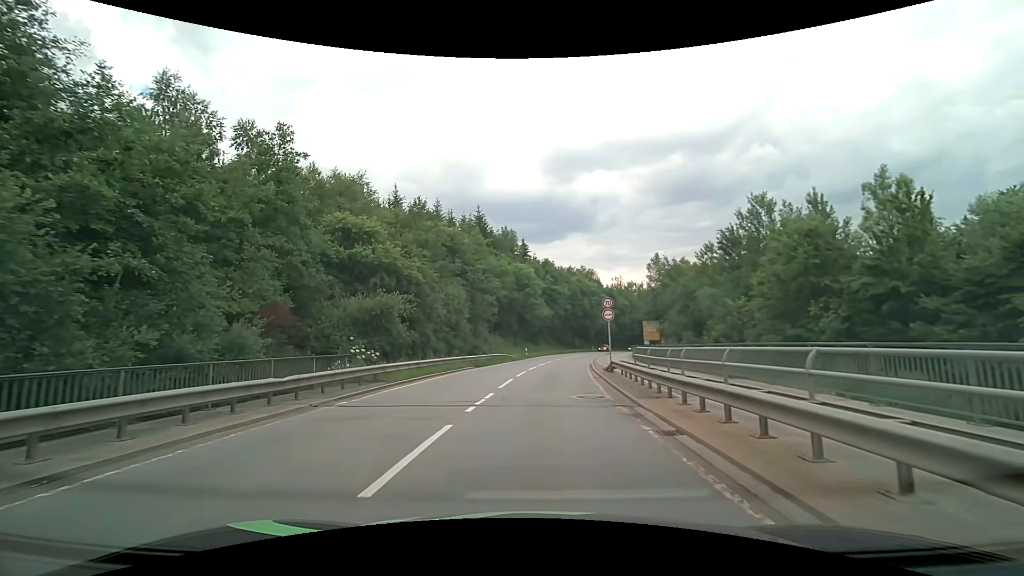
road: secondary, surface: asphalt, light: Day
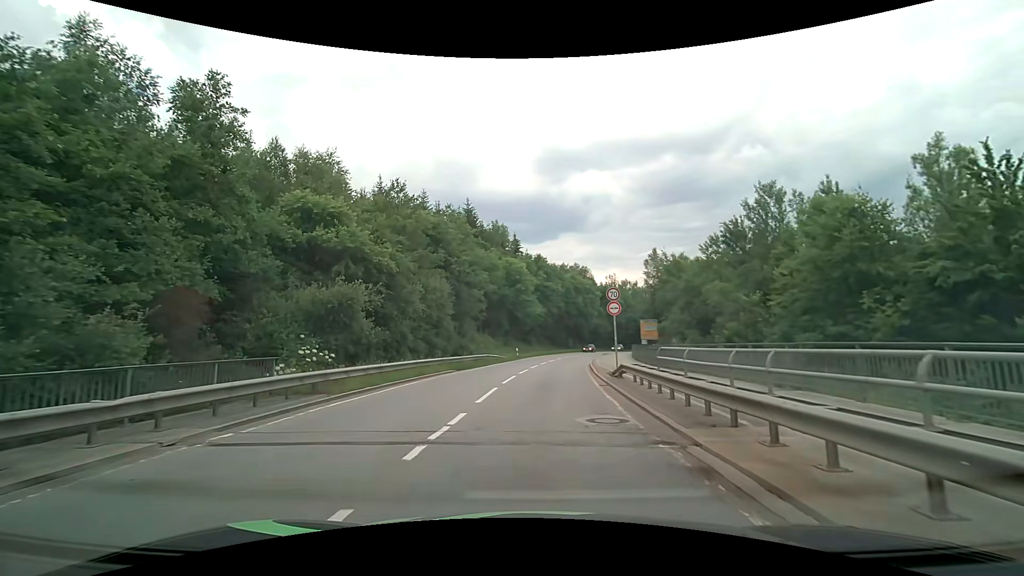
(0.0, +4.4) m; +1°
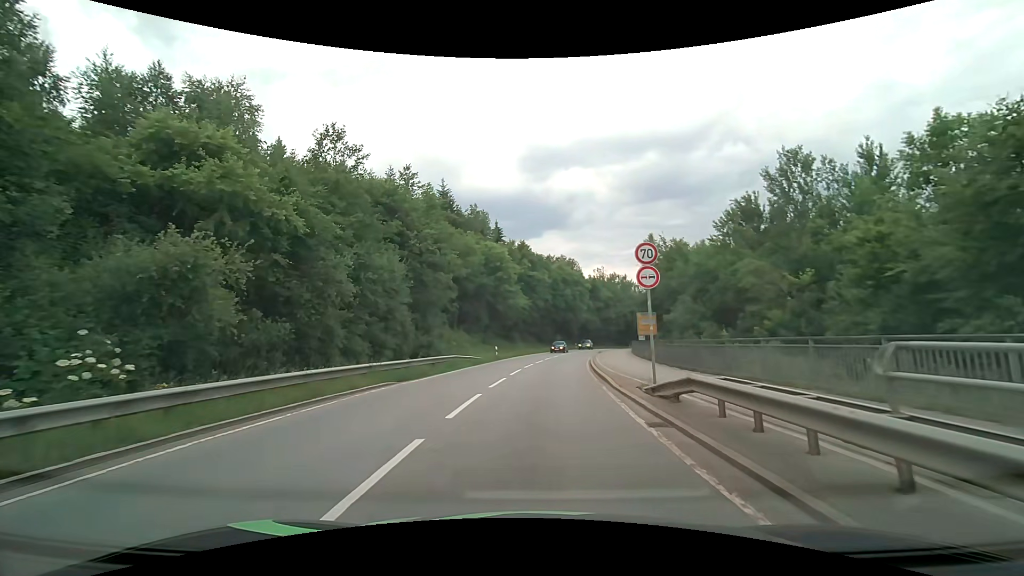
(+0.2, +9.2) m; +2°
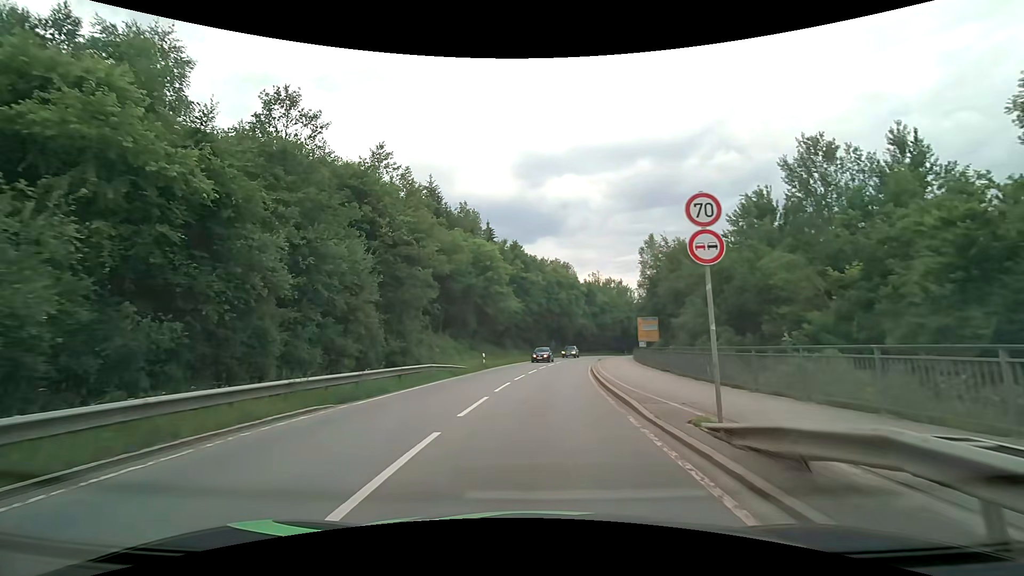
(0.0, +4.9) m; +1°
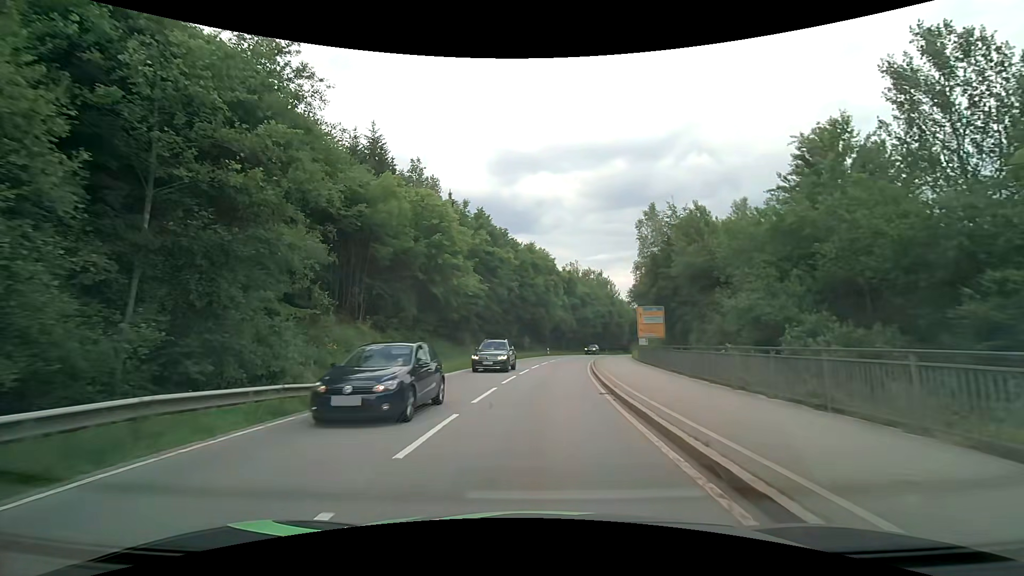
(+0.4, +16.0) m; +3°
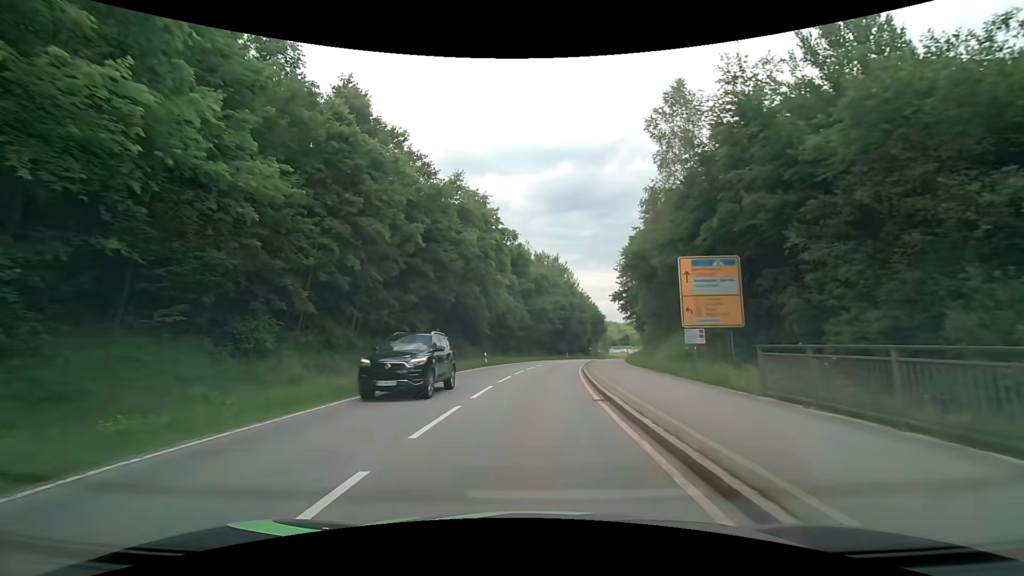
(+1.6, +28.6) m; +6°
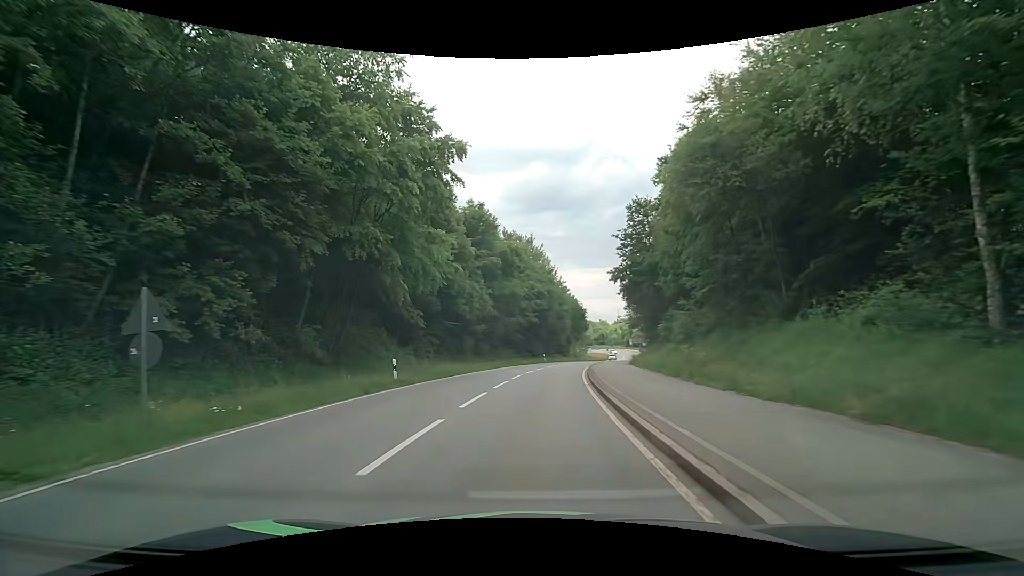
(+0.5, +20.1) m; +3°
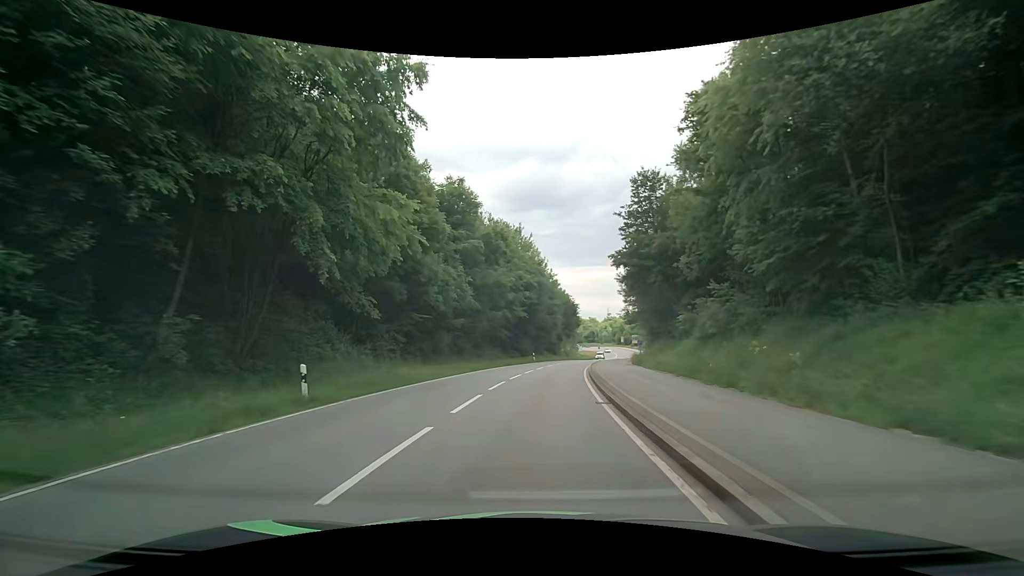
(0.0, +7.1) m; +1°
(0, +10) (+1, +20) (+1, +30) (+3, +40) (+4, +50) (+6, +60) (+8, +69) (+10, +79) (+13, +89) (+15, +98) m
